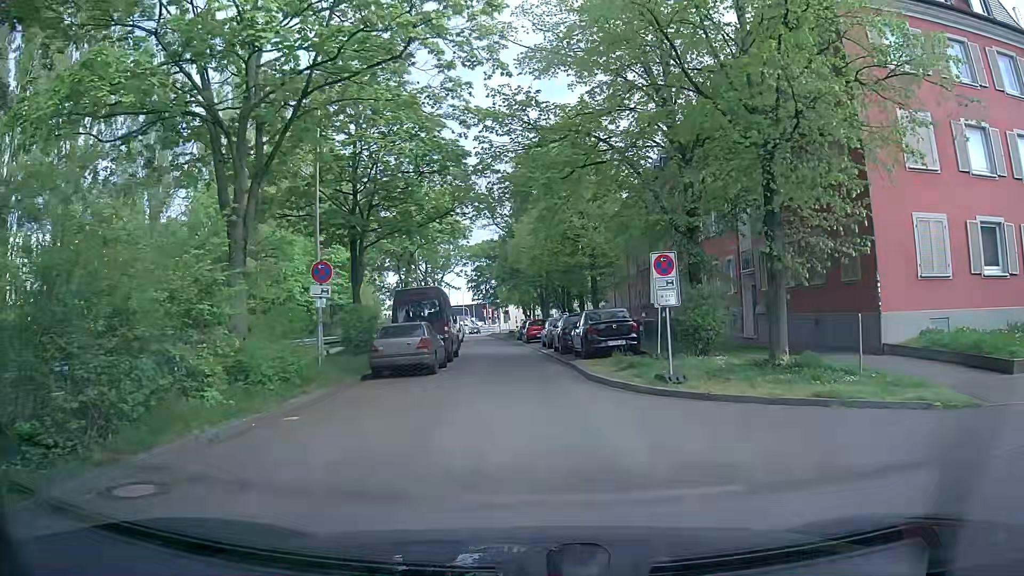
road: residential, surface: asphalt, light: Day
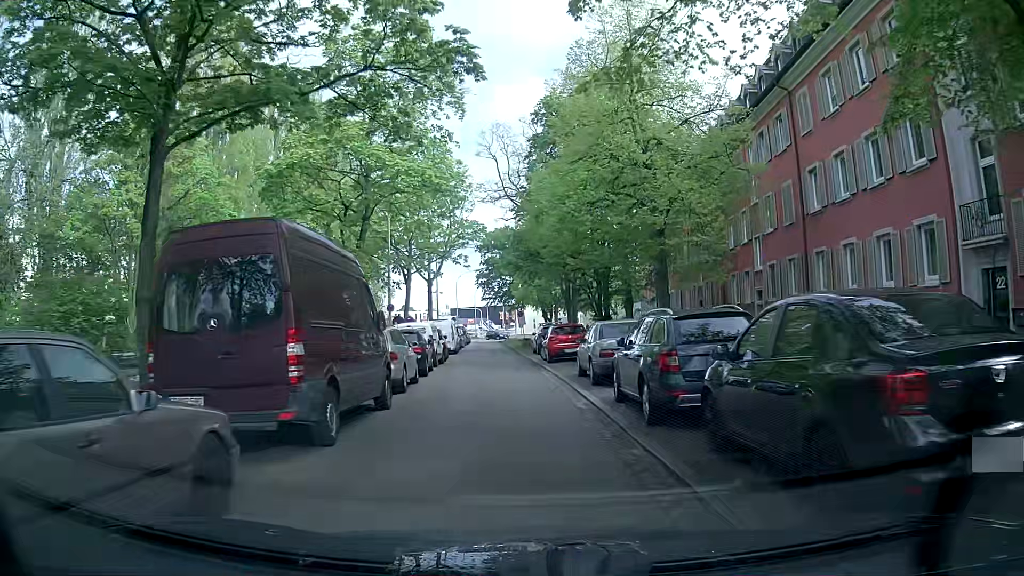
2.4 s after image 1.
(-0.3, +16.1) m; -3°
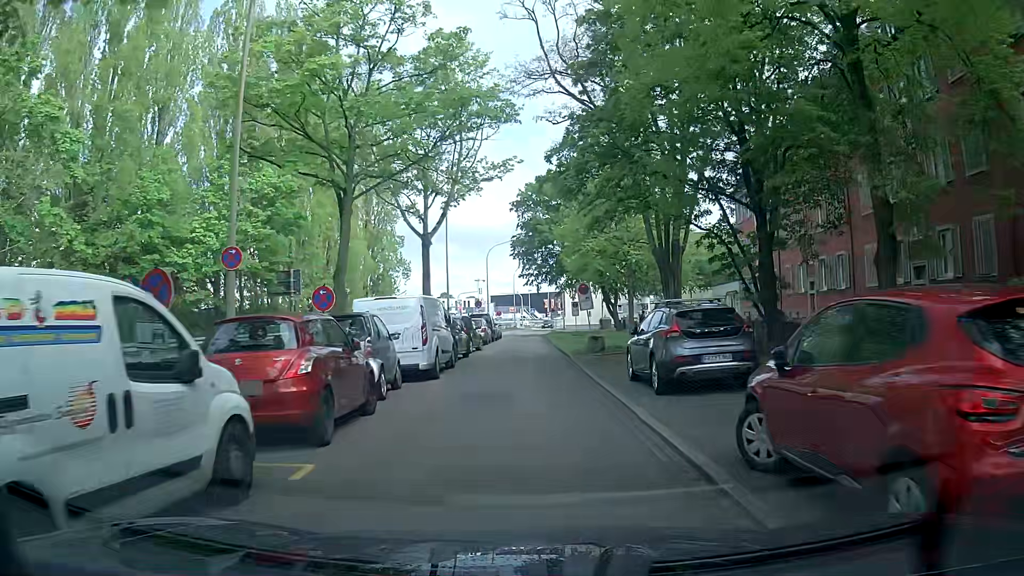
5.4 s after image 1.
(-0.6, +22.6) m; -4°
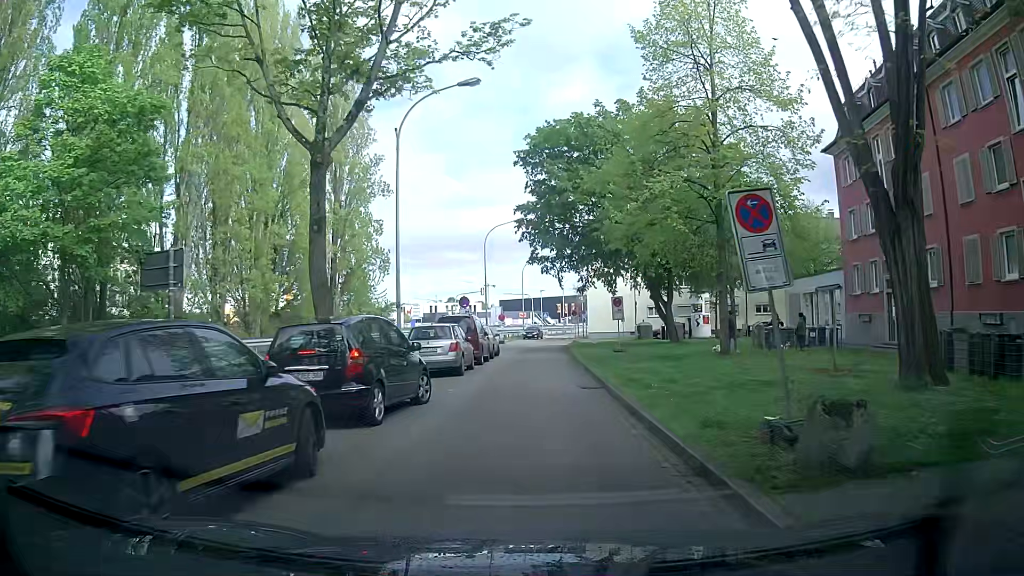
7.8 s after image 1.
(+0.1, +18.4) m; +1°
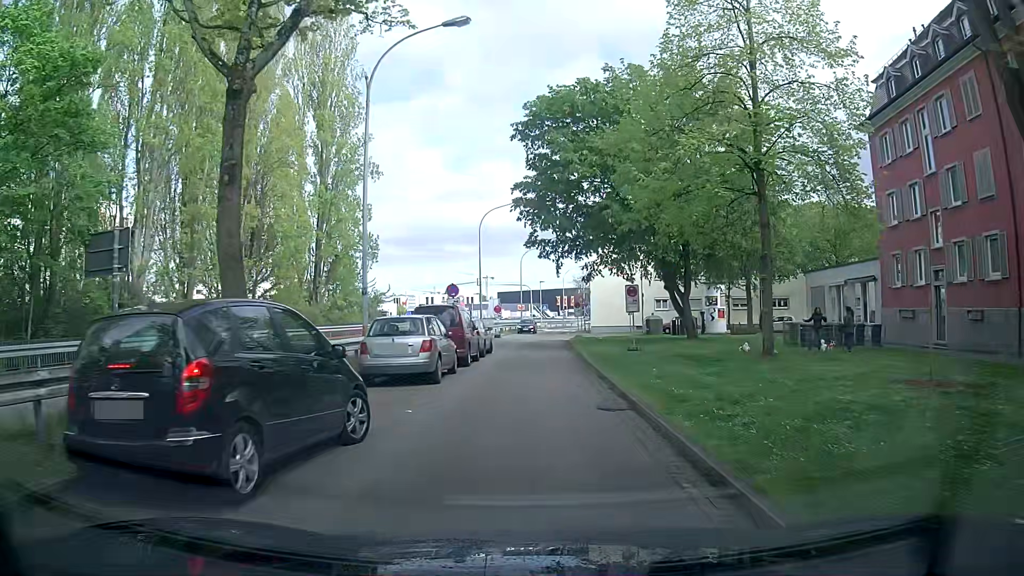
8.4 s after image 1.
(0.0, +4.6) m; +2°
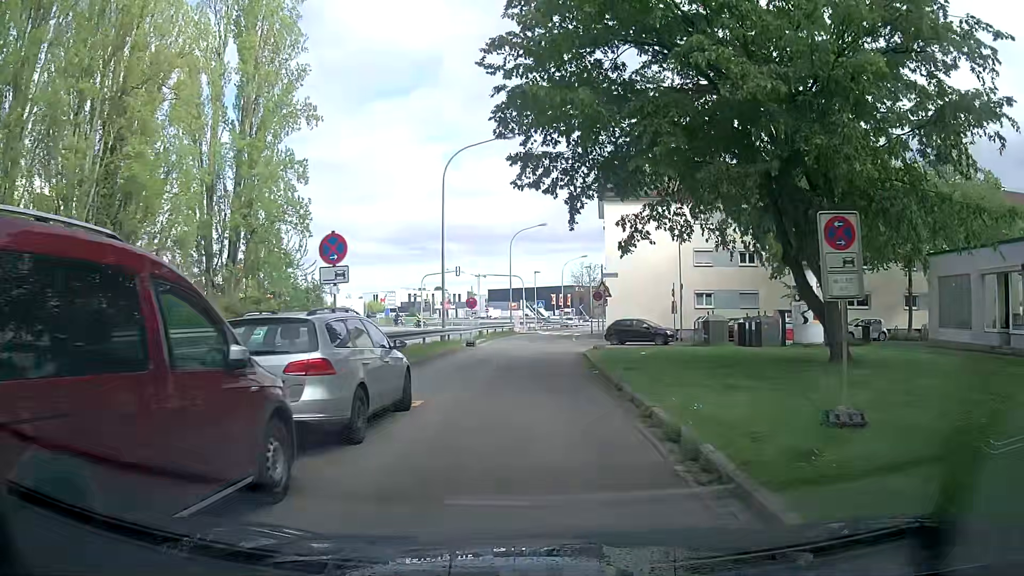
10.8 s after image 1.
(-0.5, +17.4) m; -1°
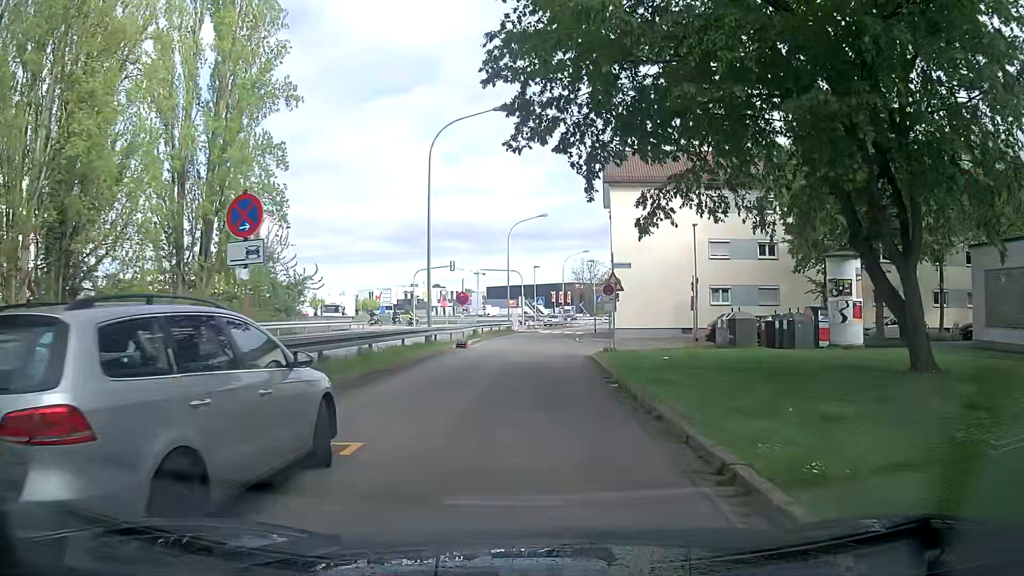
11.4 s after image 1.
(-0.1, +4.1) m; 0°
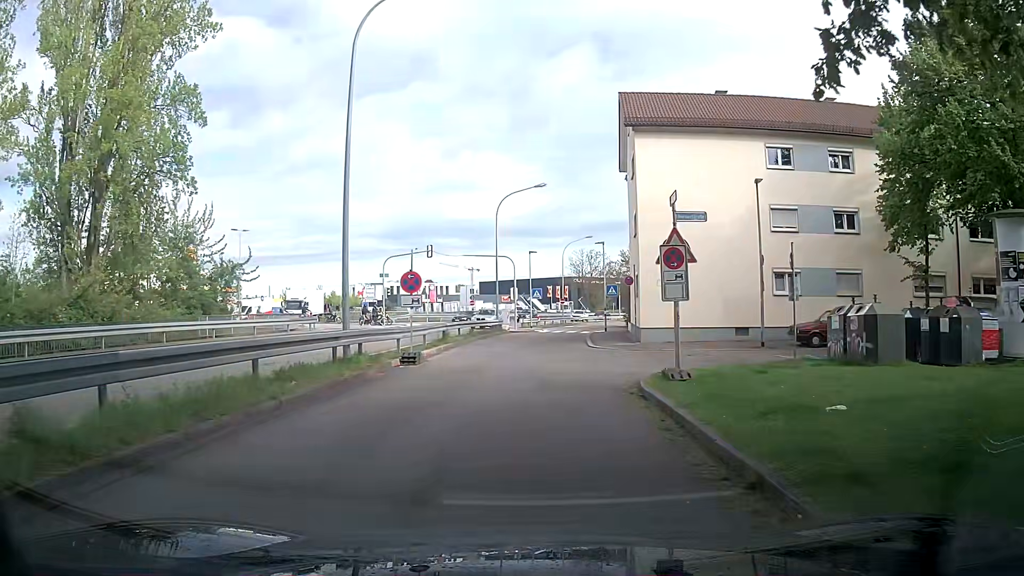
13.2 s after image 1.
(-0.1, +11.5) m; -2°
